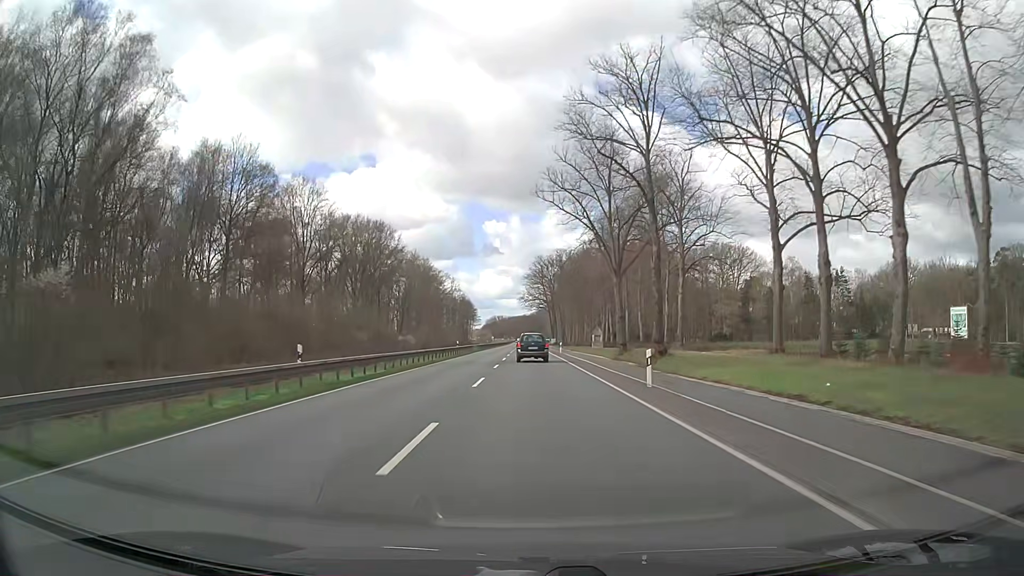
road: primary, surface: asphalt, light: Day
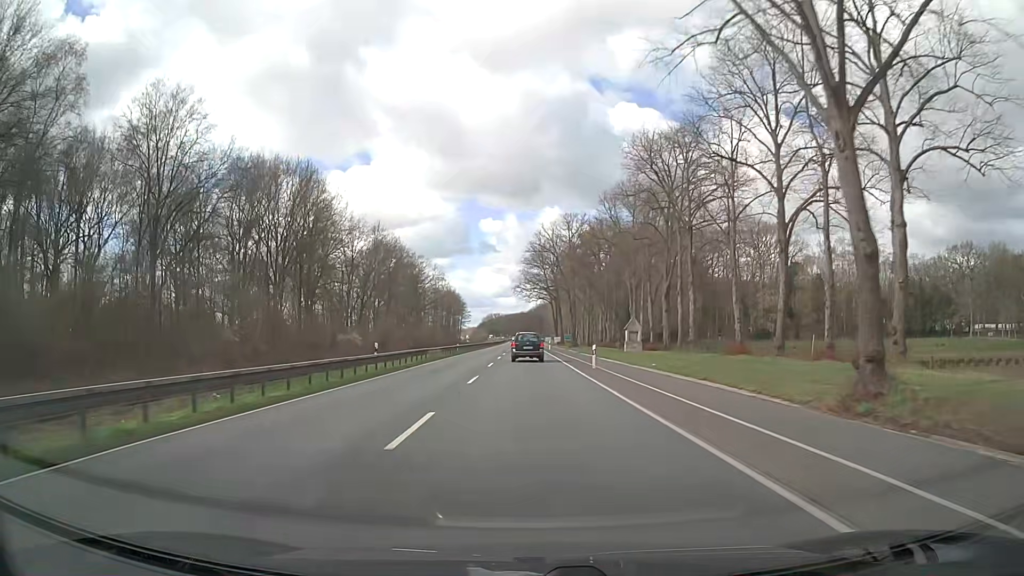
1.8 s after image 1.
(0.0, +34.6) m; 0°
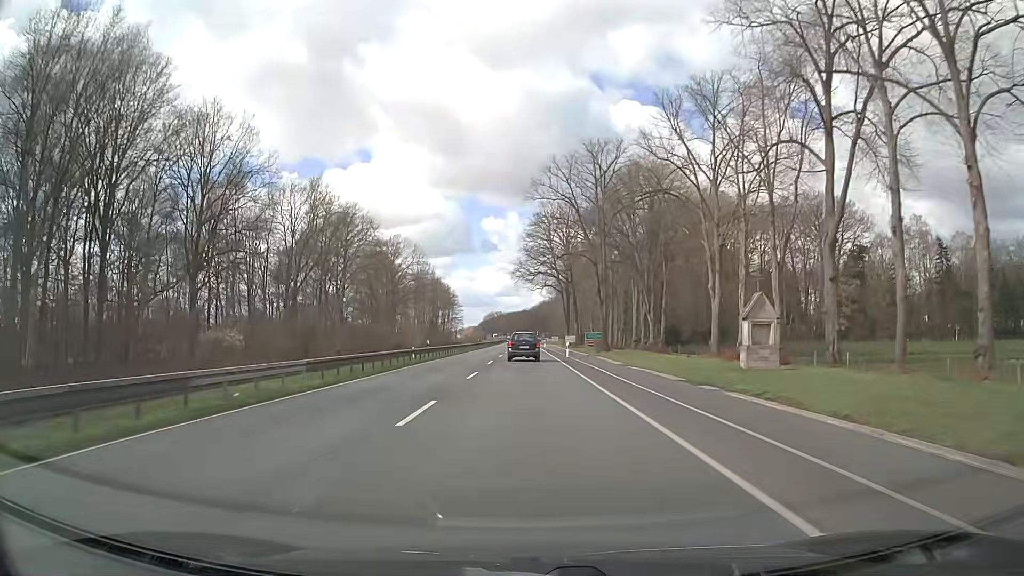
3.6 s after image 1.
(+0.1, +34.1) m; 0°
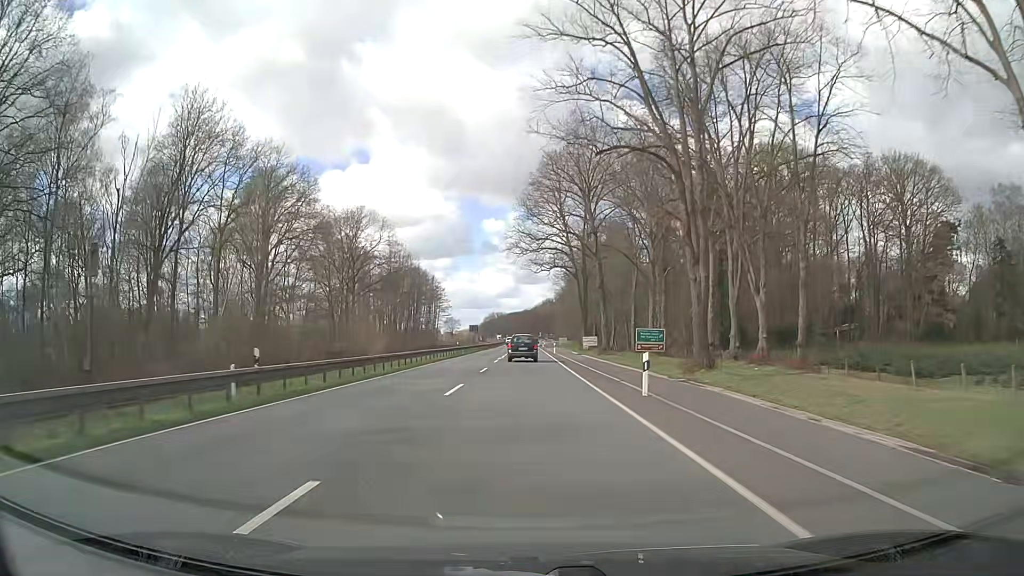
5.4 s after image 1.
(+0.1, +31.8) m; 0°
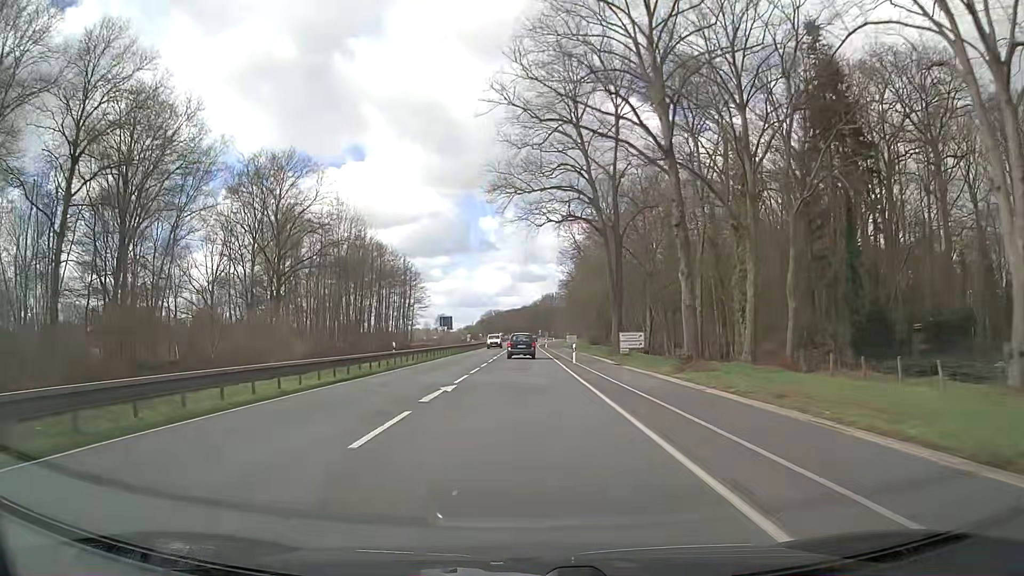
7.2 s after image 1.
(+0.1, +32.3) m; 0°
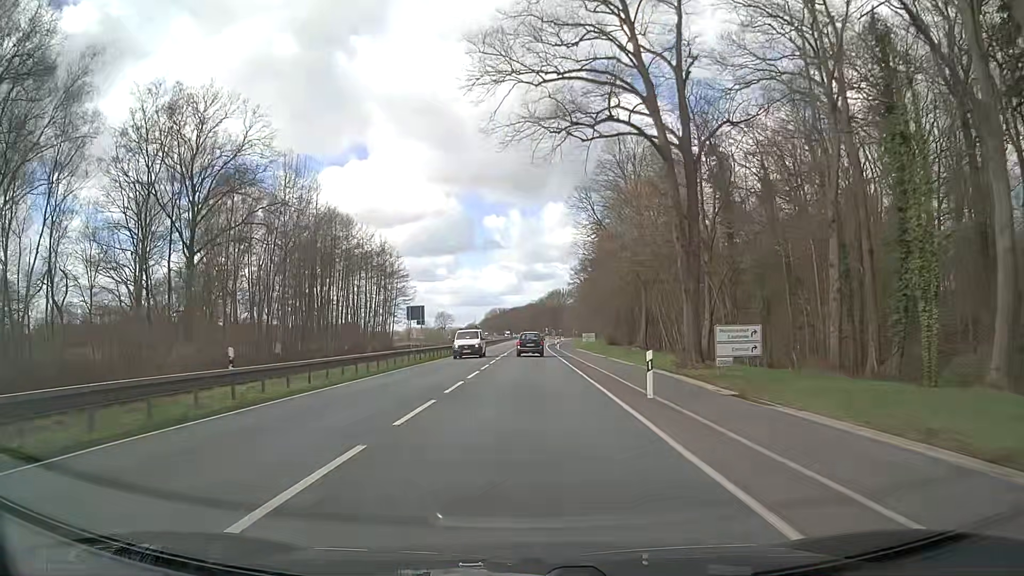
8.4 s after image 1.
(0.0, +21.9) m; 0°
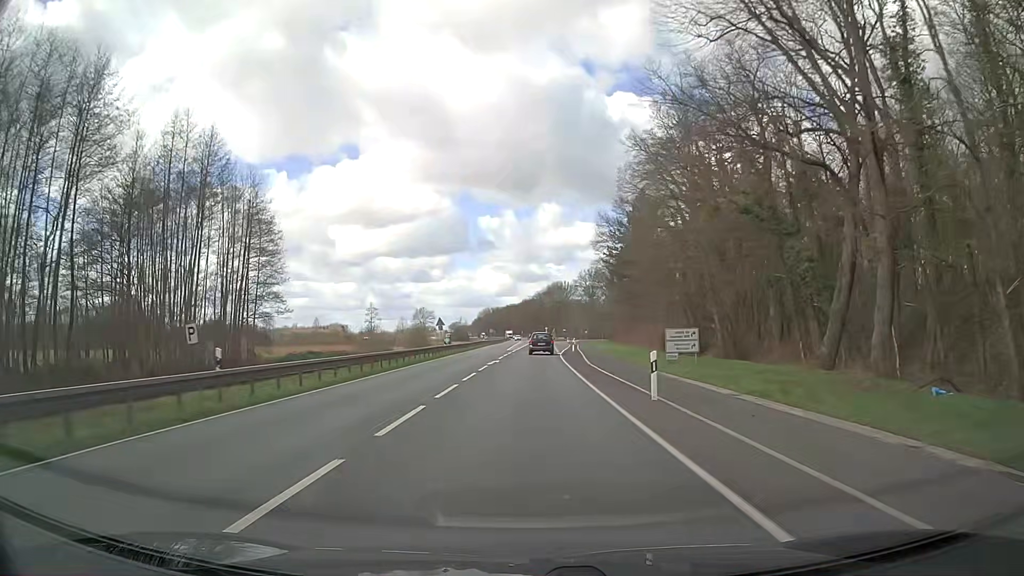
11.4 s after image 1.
(0.0, +55.1) m; 0°
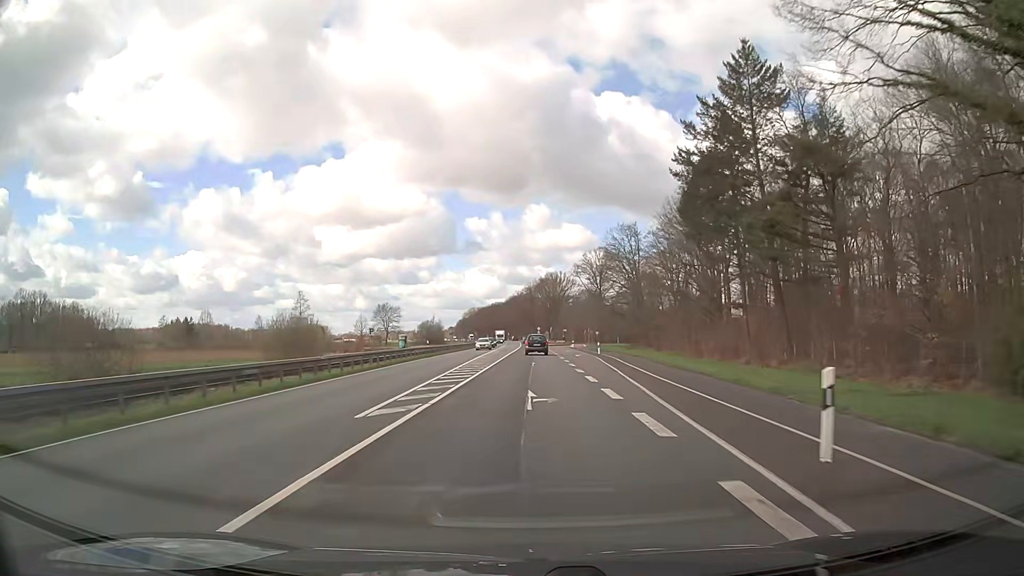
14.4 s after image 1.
(+0.7, +55.4) m; +1°
(0, +10) (0, +20) (0, +30) (+1, +40) (+1, +50) (+1, +60) (+1, +70) (+1, +80) (+1, +90) (0, +100) m
